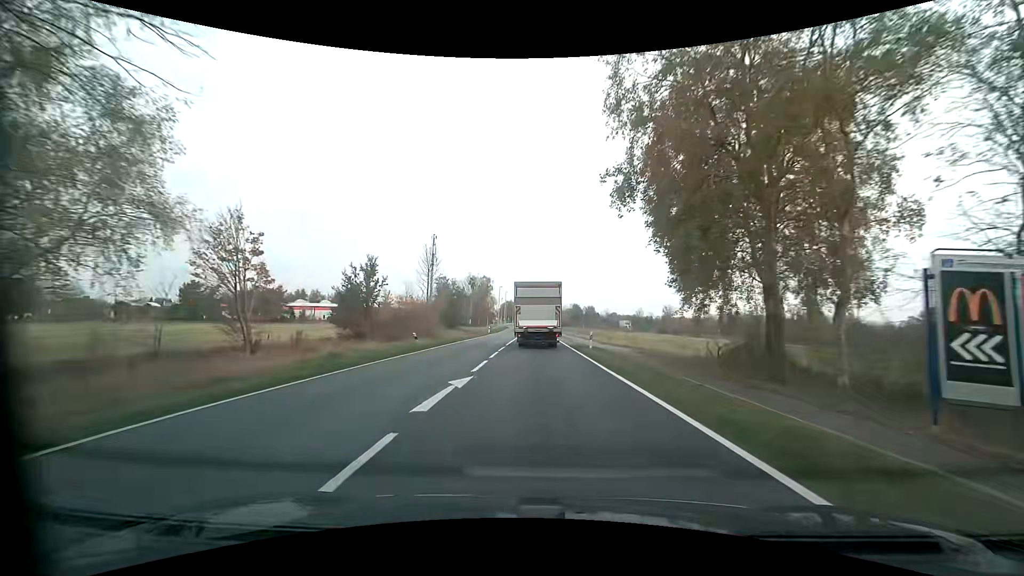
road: primary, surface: asphalt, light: Day
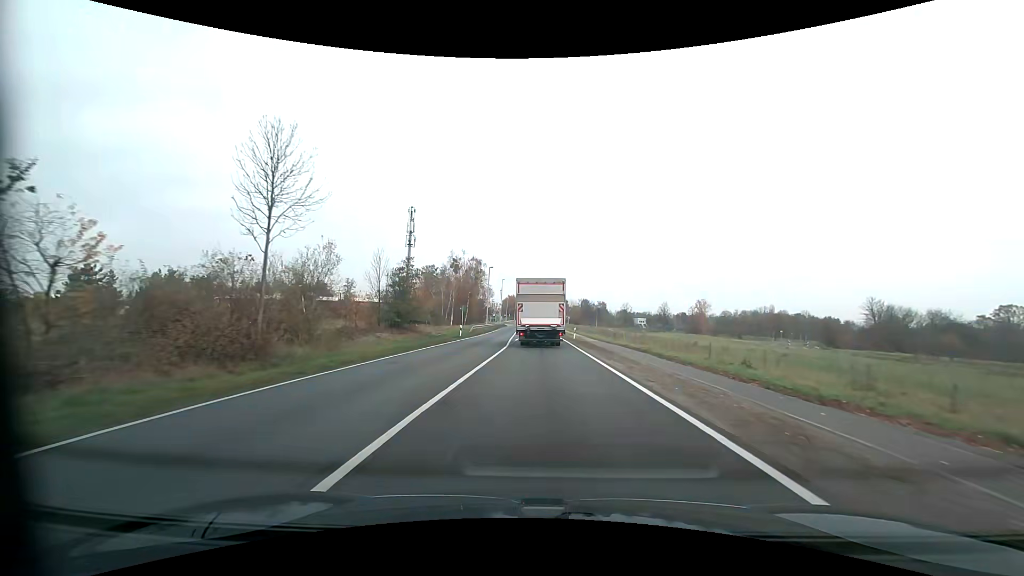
(-0.1, +31.1) m; -1°
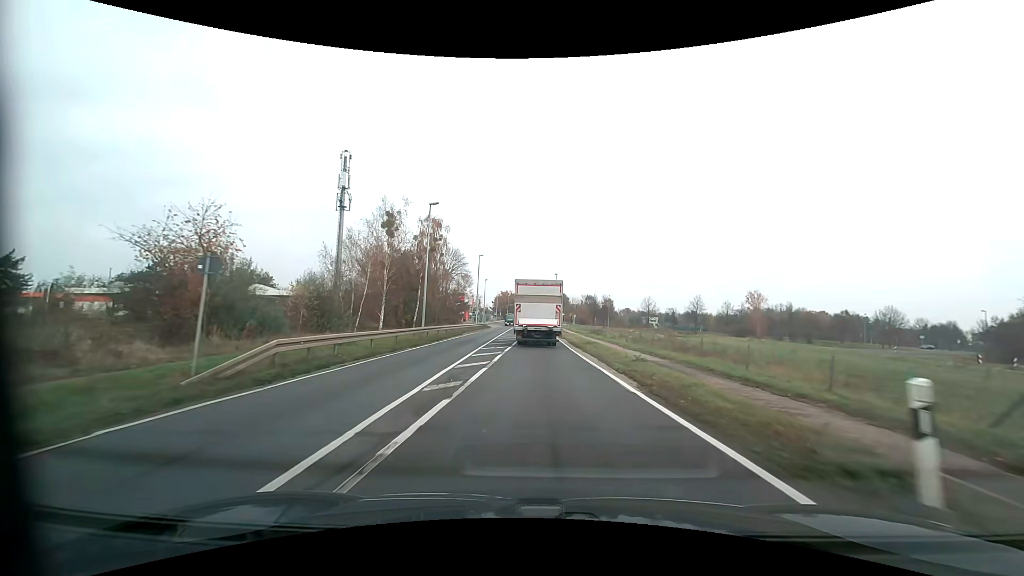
(0.0, +37.5) m; 0°
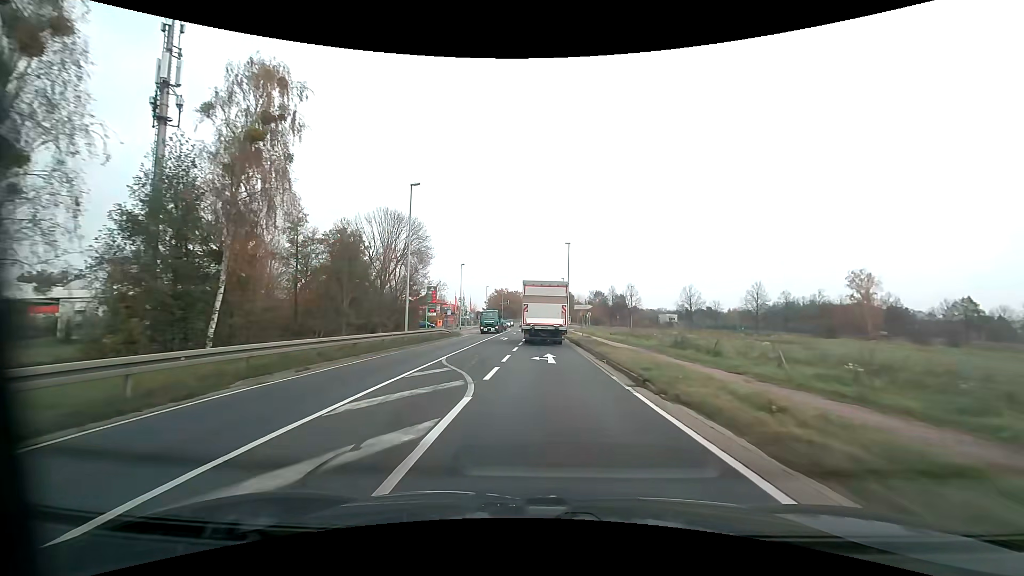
(-0.1, +36.0) m; 0°
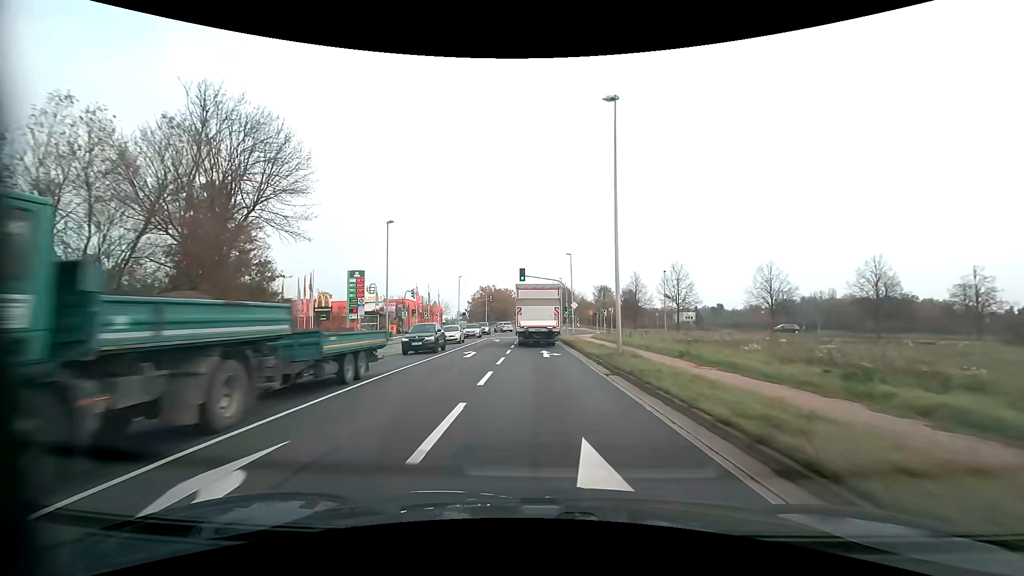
(+0.1, +35.9) m; +1°
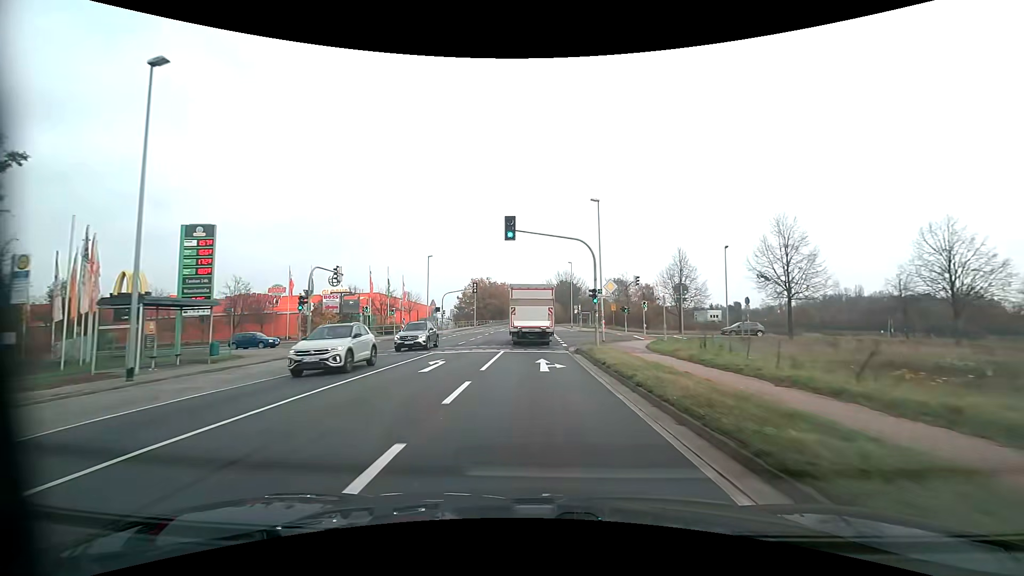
(0.0, +26.5) m; 0°
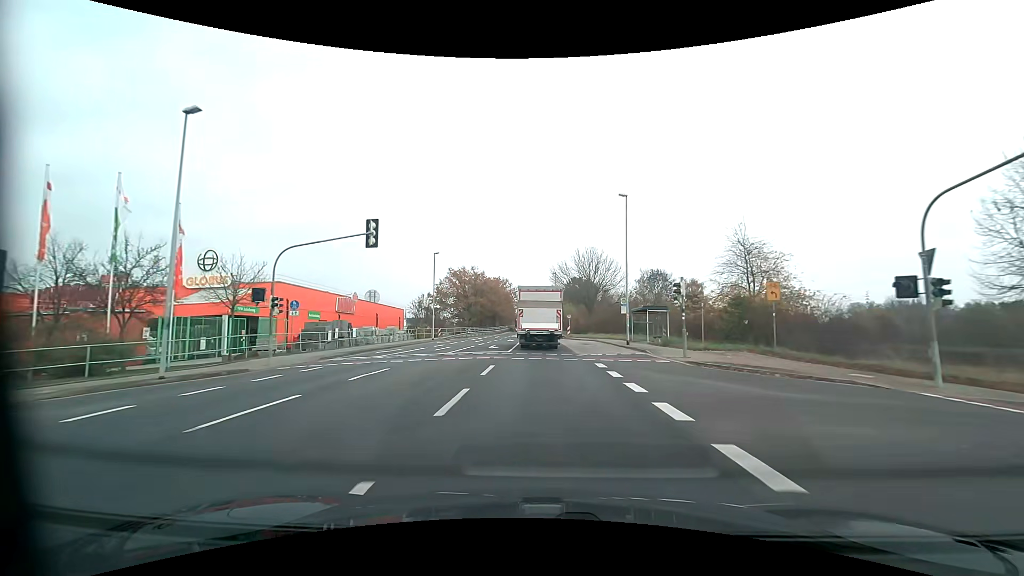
(-0.5, +45.2) m; -1°
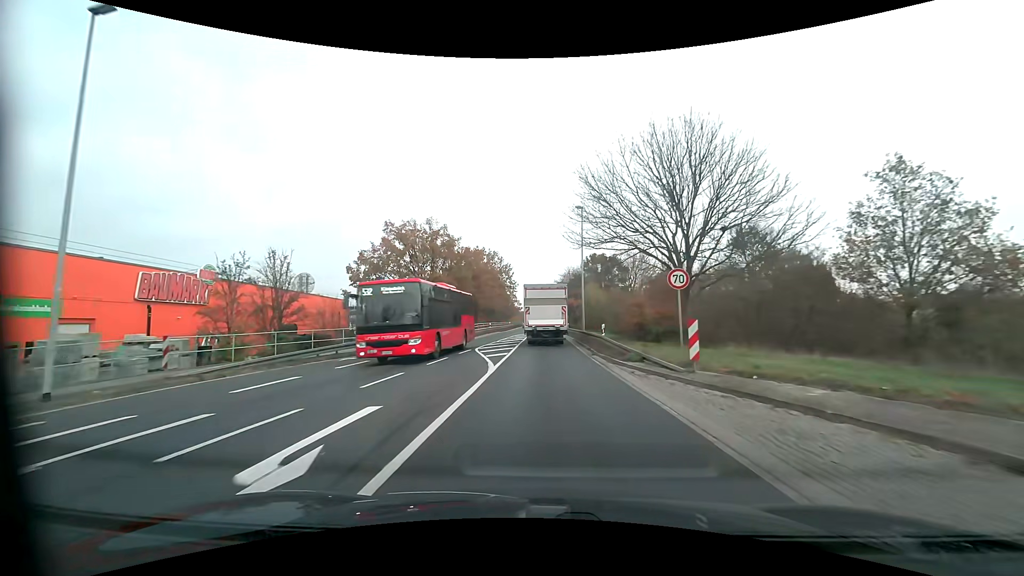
(0.0, +45.7) m; 0°
(0, +10) (0, +20) (0, +30) (0, +40) (+1, +50) (+1, +60) (+1, +70) (+1, +80) (+1, +90) (+1, +100) m
